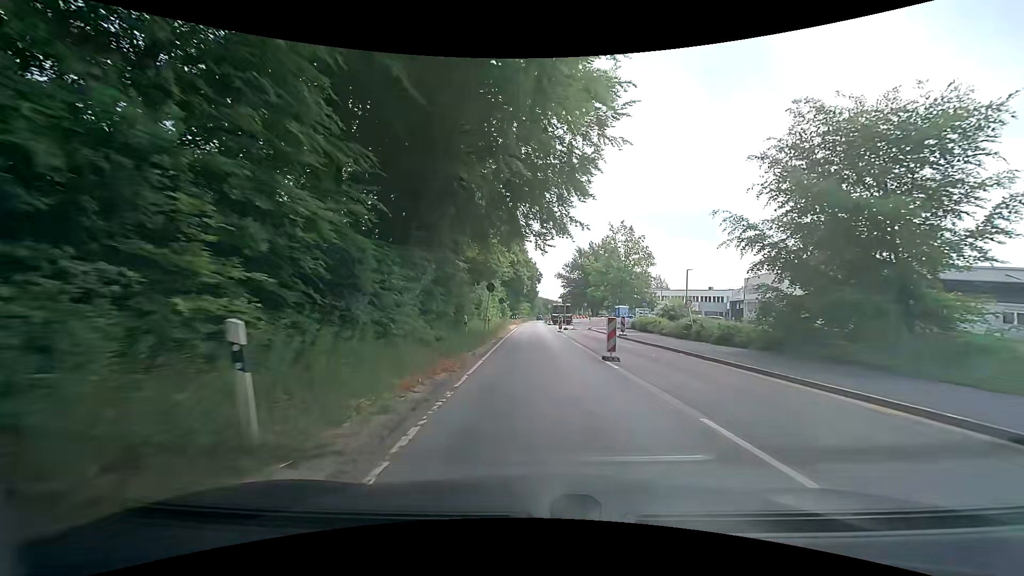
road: secondary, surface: asphalt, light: Day
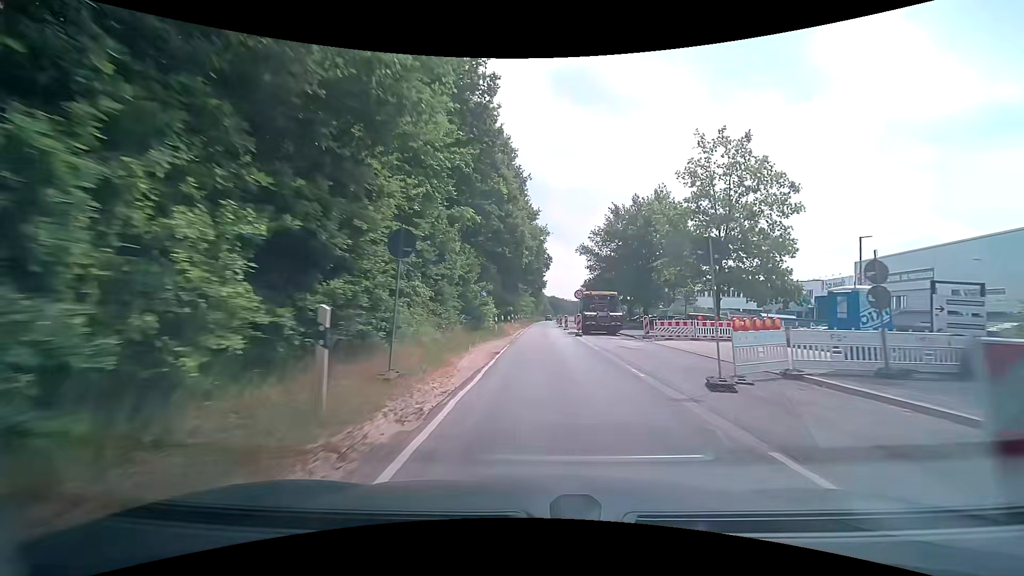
(-0.2, +37.6) m; -1°
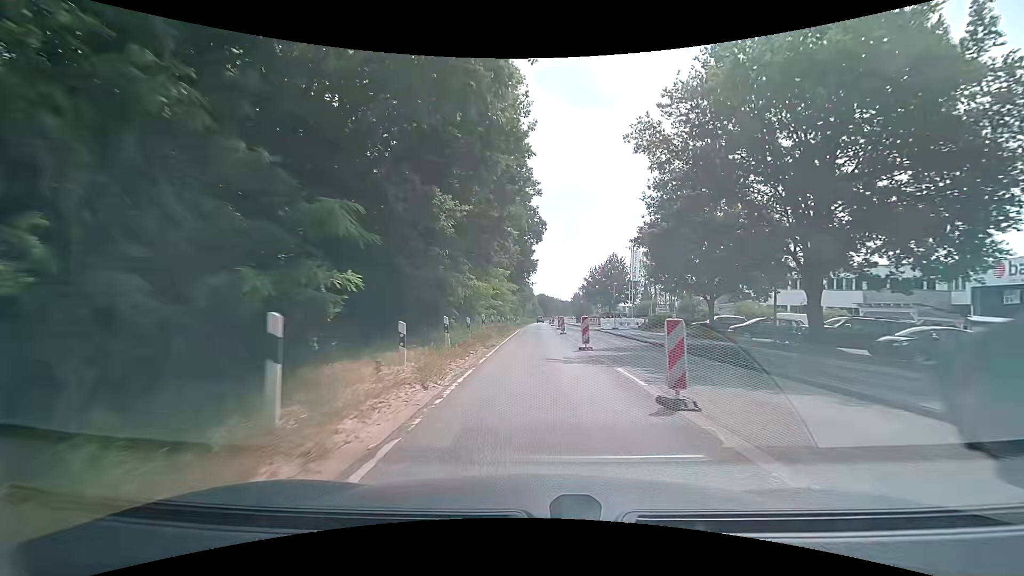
(+0.8, +37.6) m; +2°
(0, +10) (0, +20) (0, +30) (0, +40) (0, +50) (0, +60) (0, +70) (0, +80) (0, +90) (0, +100) m
